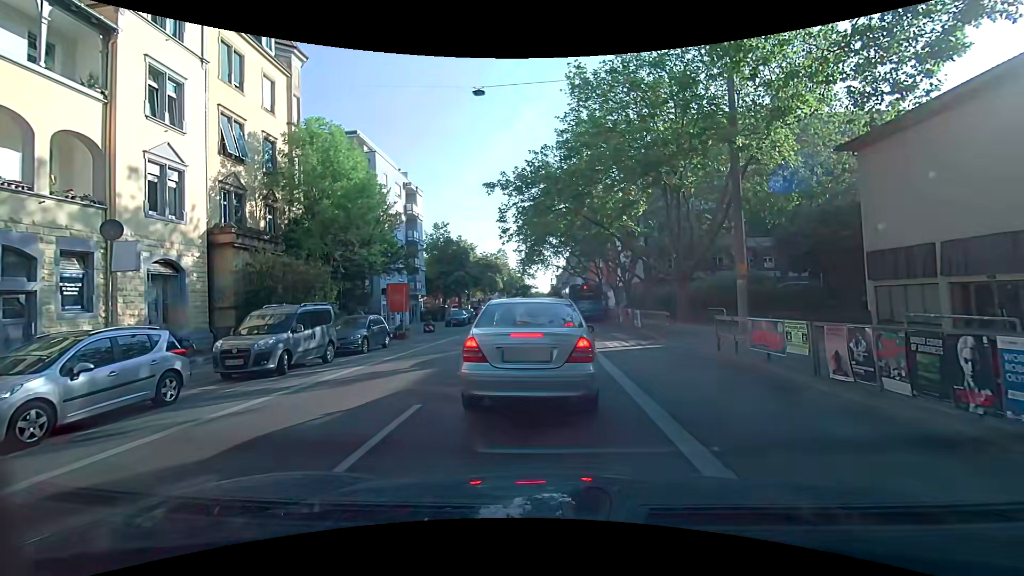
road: secondary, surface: asphalt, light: Day
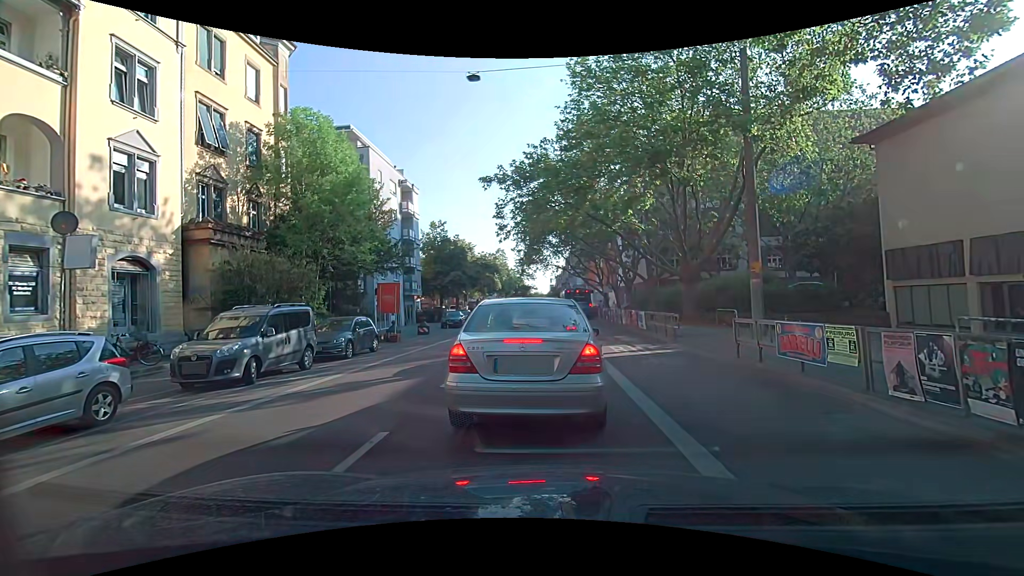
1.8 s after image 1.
(0.0, +1.4) m; 0°
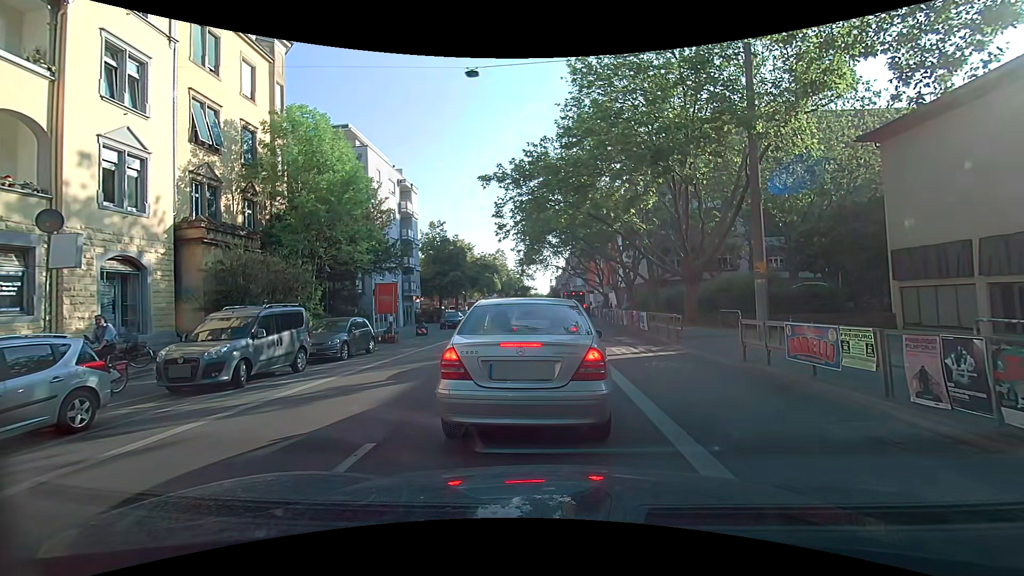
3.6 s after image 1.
(0.0, +0.4) m; 0°
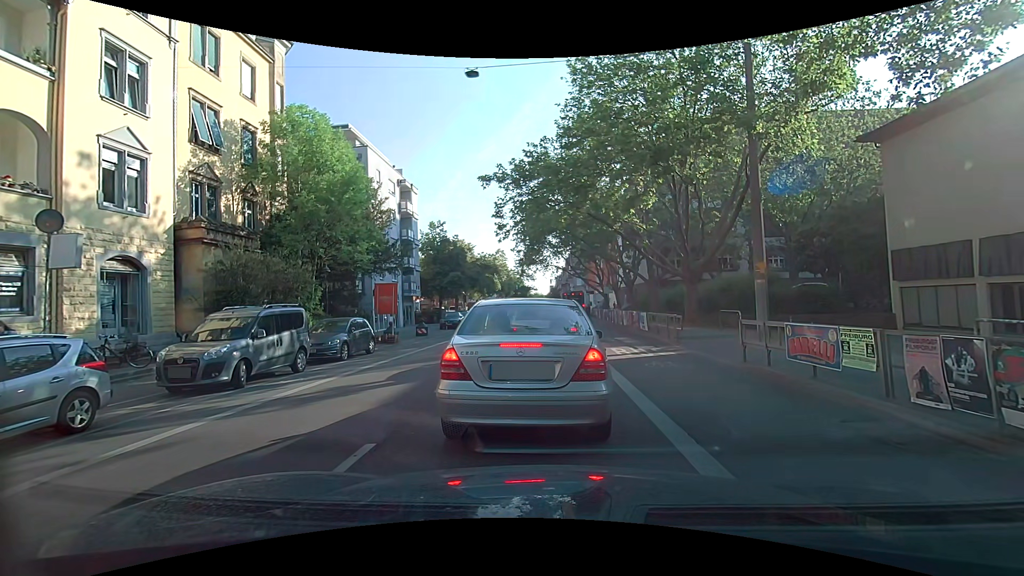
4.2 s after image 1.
(0.0, 0.0) m; 0°
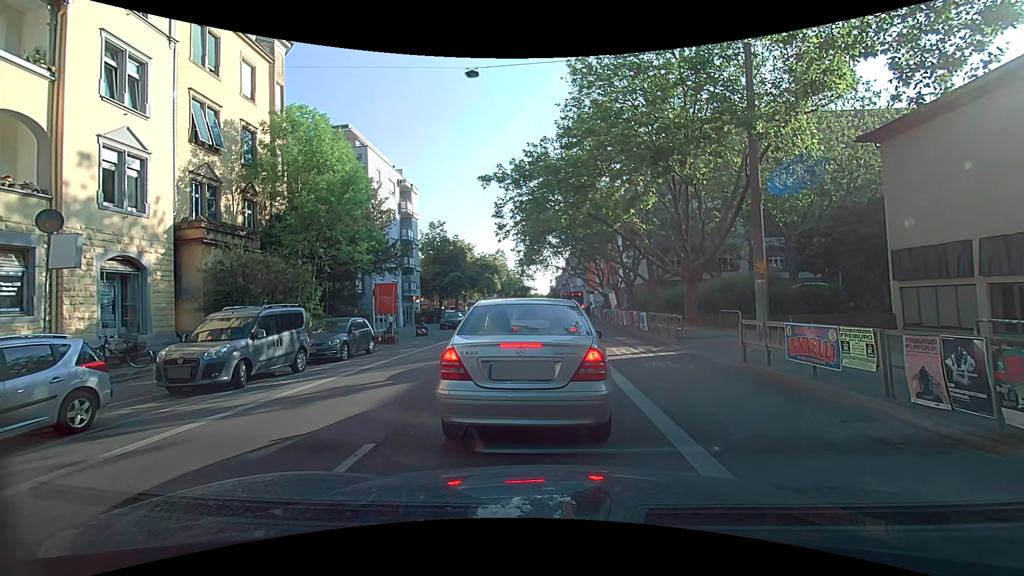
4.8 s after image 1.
(0.0, 0.0) m; 0°
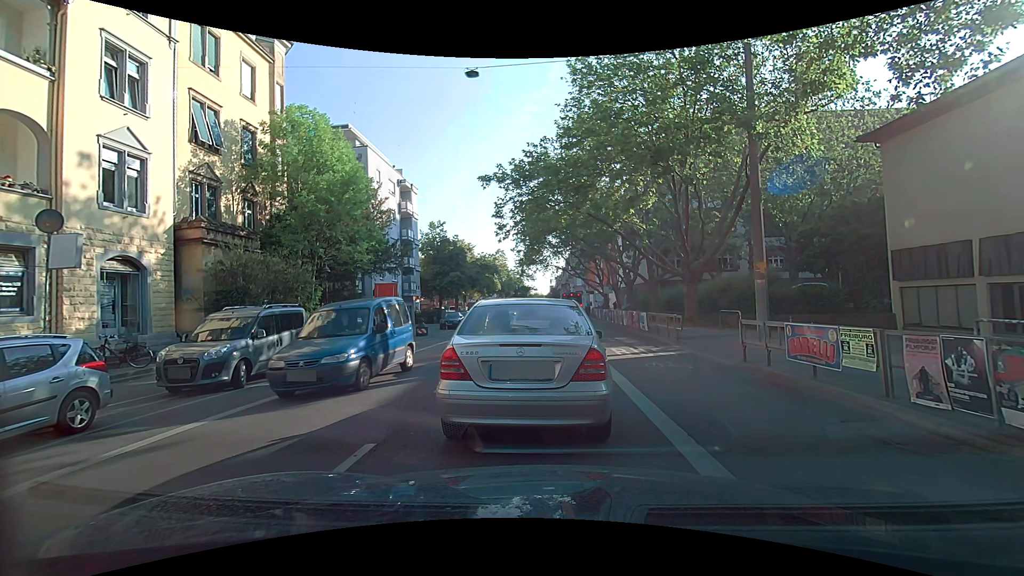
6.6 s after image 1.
(0.0, 0.0) m; 0°
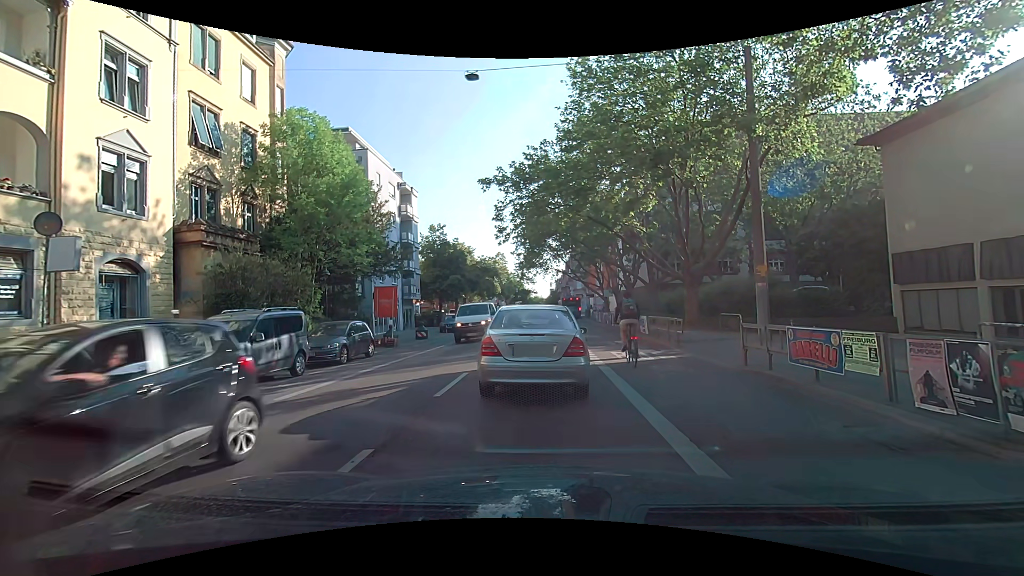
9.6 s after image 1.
(0.0, +0.1) m; 0°
